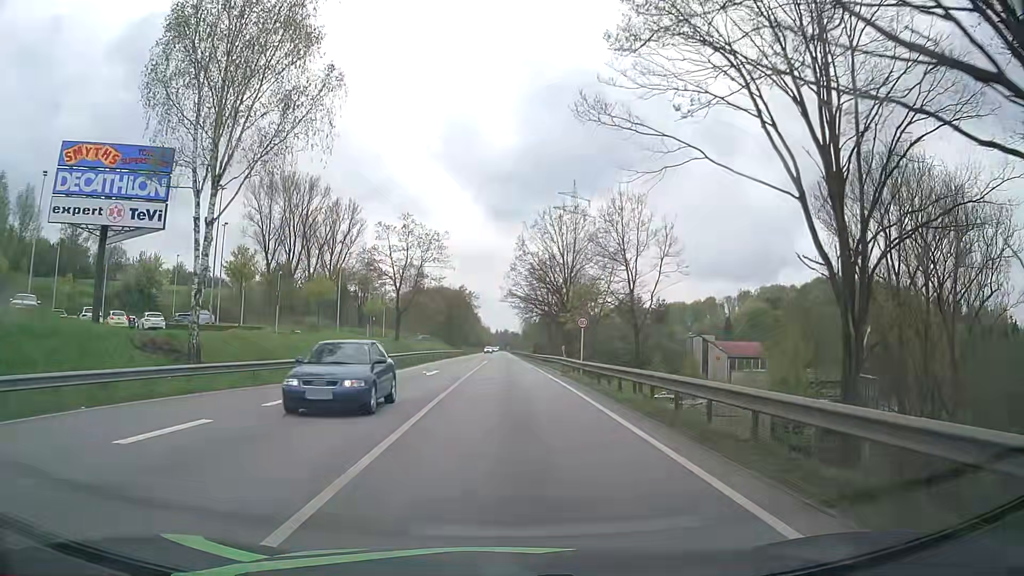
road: primary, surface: asphalt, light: Day
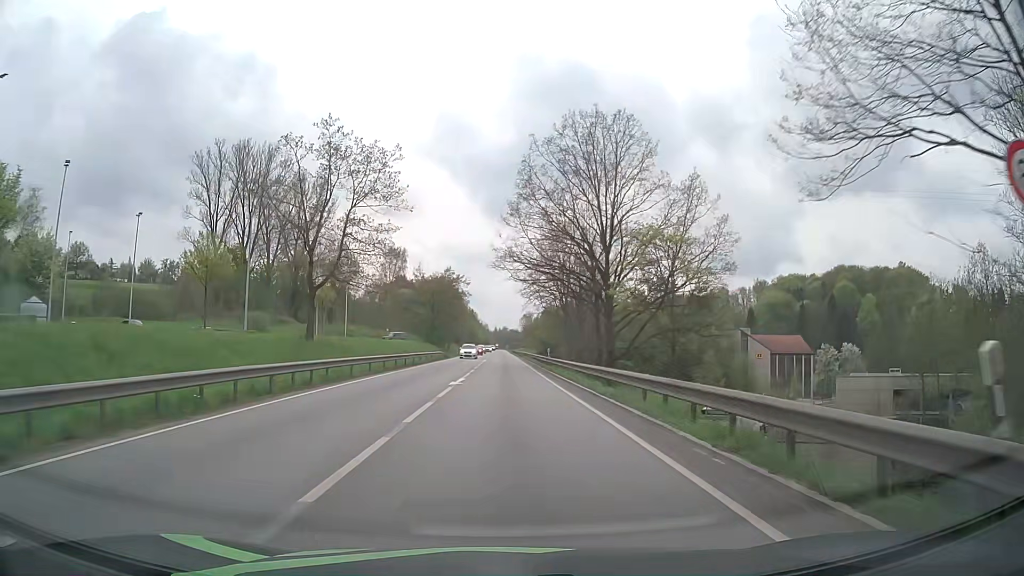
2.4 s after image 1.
(+0.2, +30.6) m; +1°
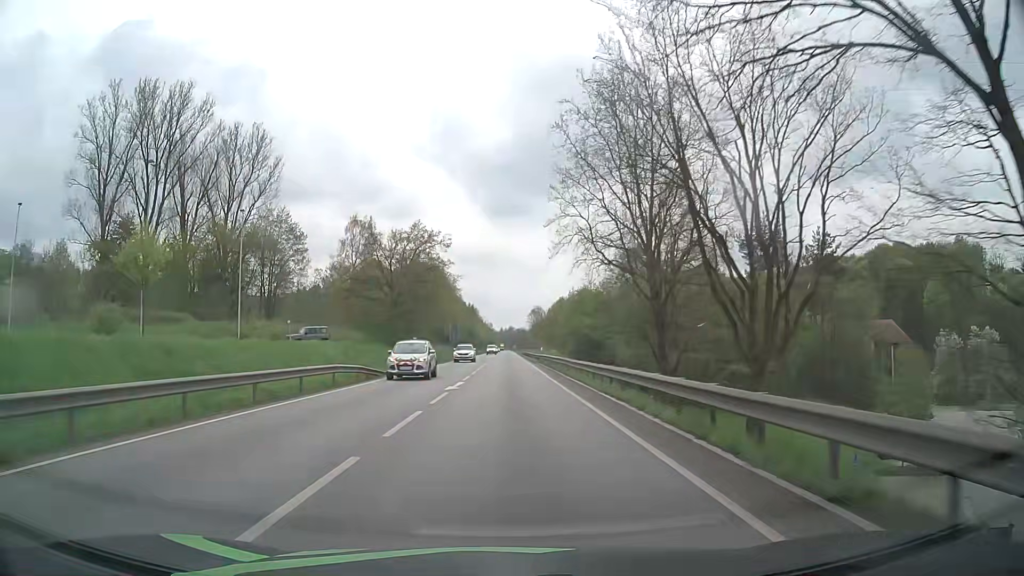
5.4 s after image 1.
(-0.2, +43.9) m; -1°
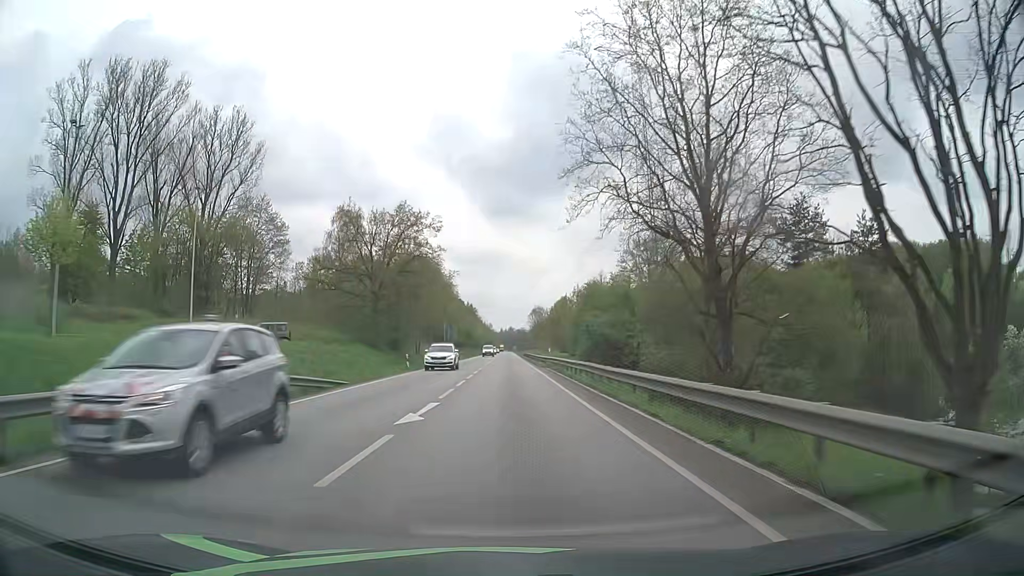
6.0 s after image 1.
(0.0, +9.8) m; 0°
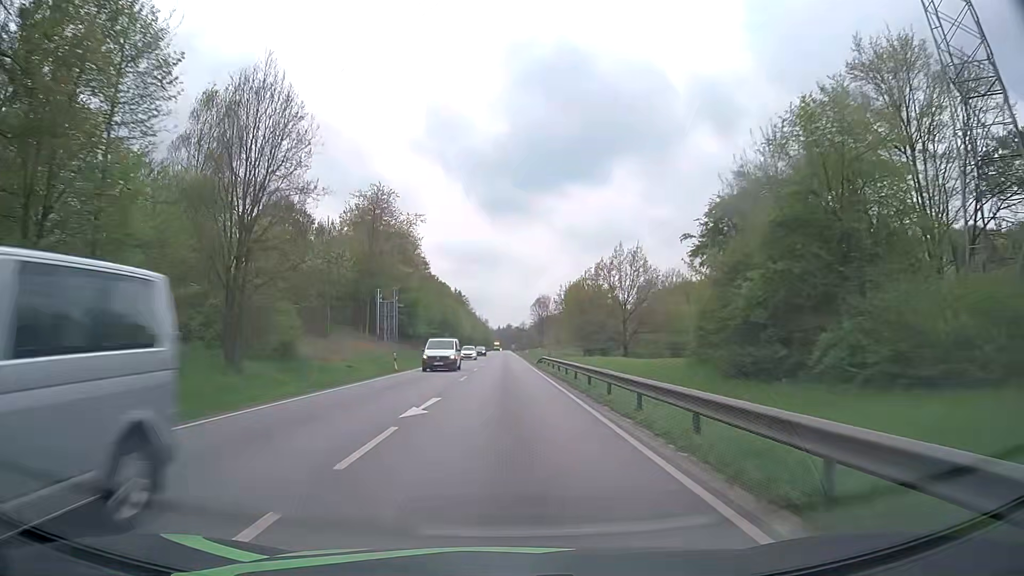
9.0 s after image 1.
(+0.1, +53.9) m; 0°
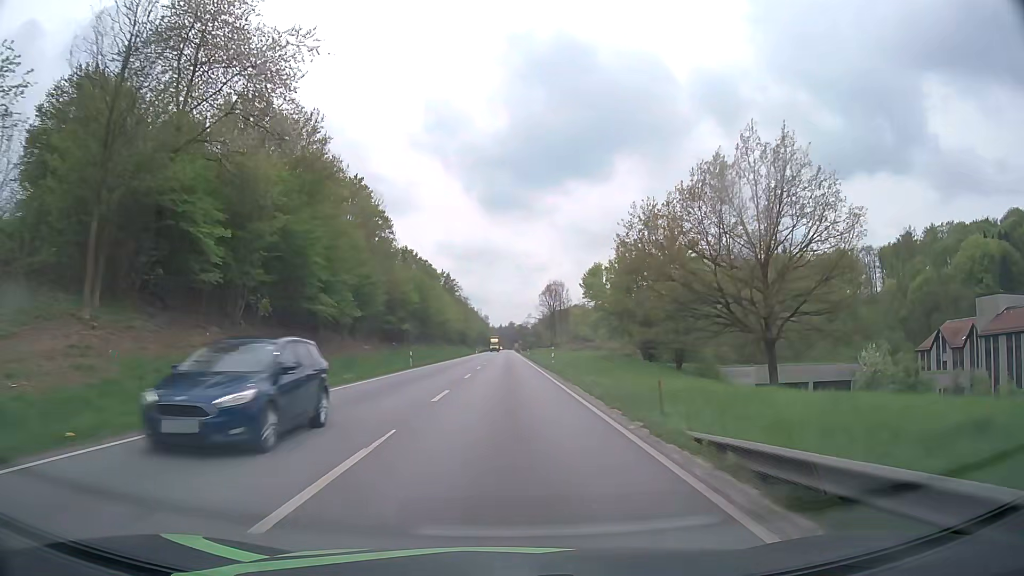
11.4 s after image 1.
(0.0, +46.9) m; 0°
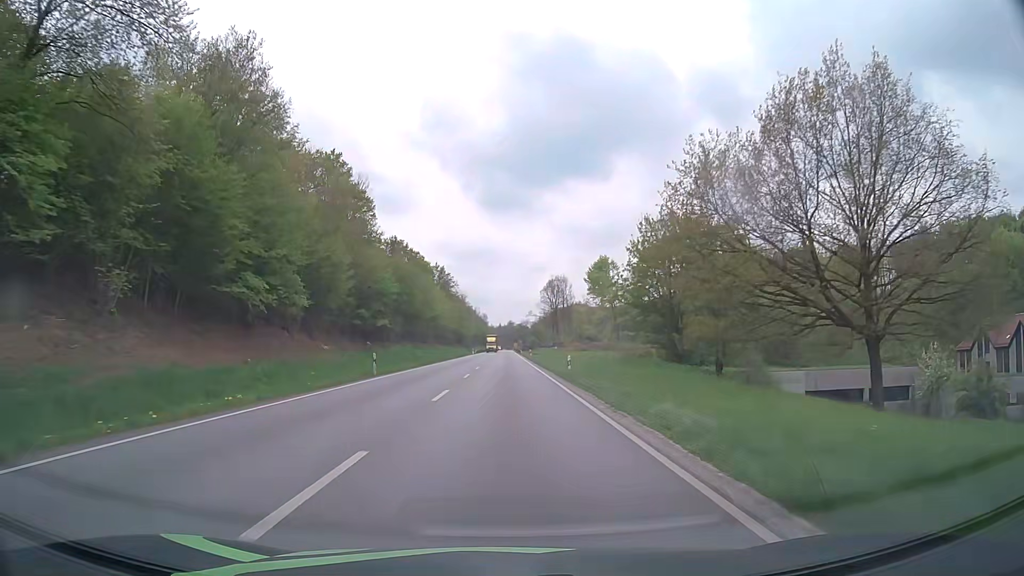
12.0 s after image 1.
(0.0, +12.0) m; 0°
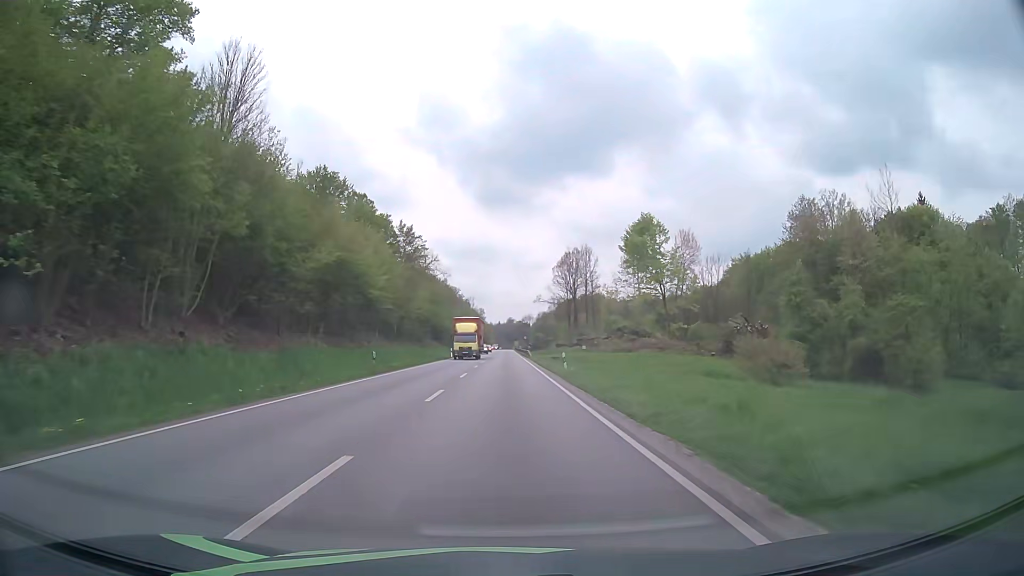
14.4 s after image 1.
(0.0, +48.6) m; 0°
(0, +10) (0, +20) (0, +30) (0, +40) (0, +50) (0, +60) (0, +70) (0, +80) (0, +90) (0, +100) m
